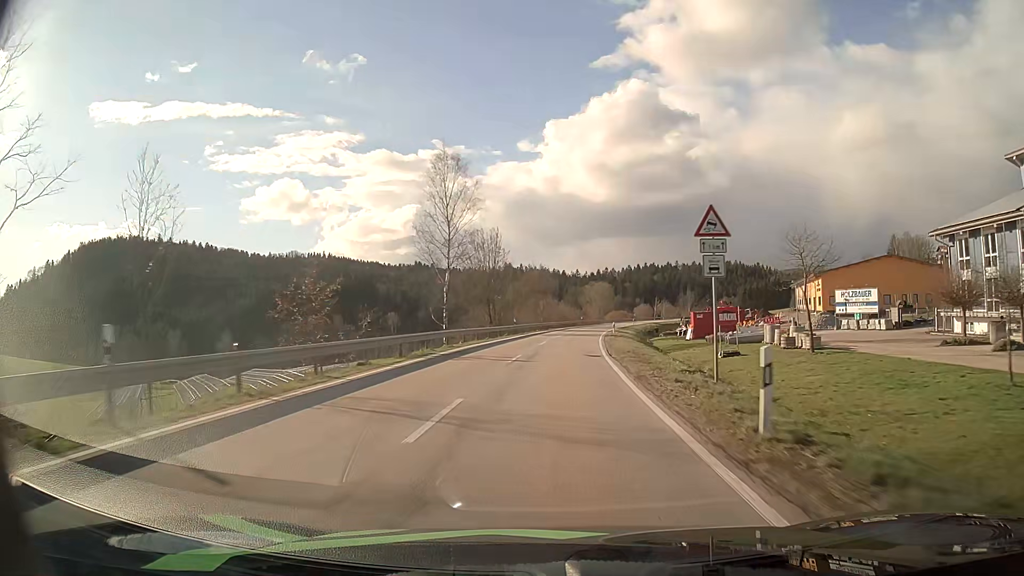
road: secondary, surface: asphalt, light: Day
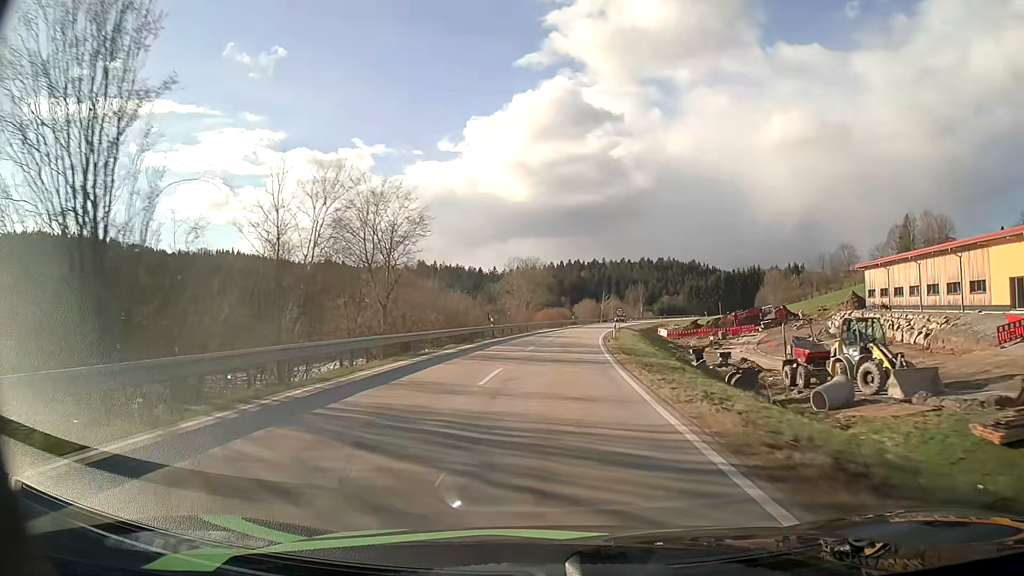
(+3.3, +62.0) m; +7°
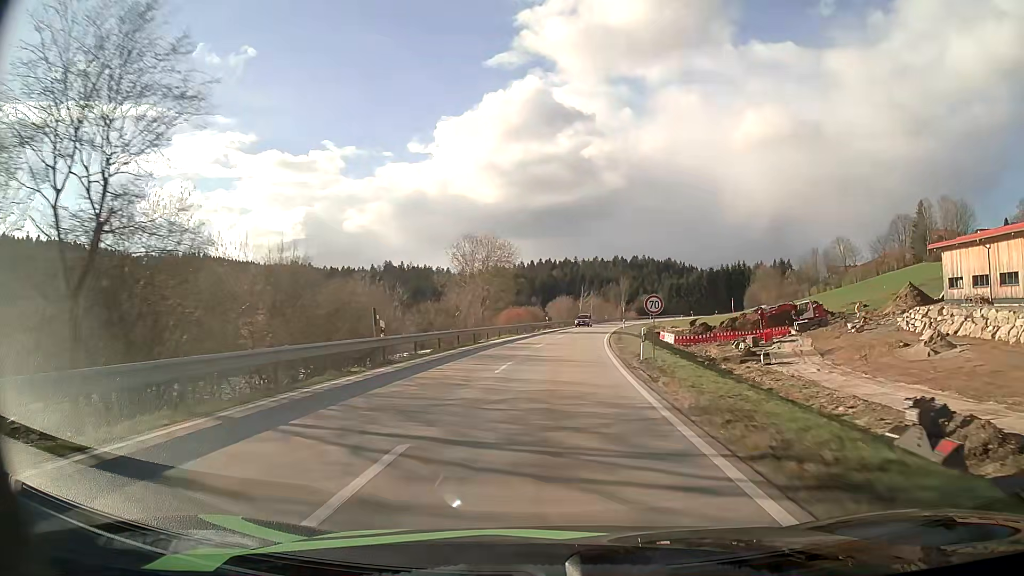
(+0.5, +24.0) m; +2°
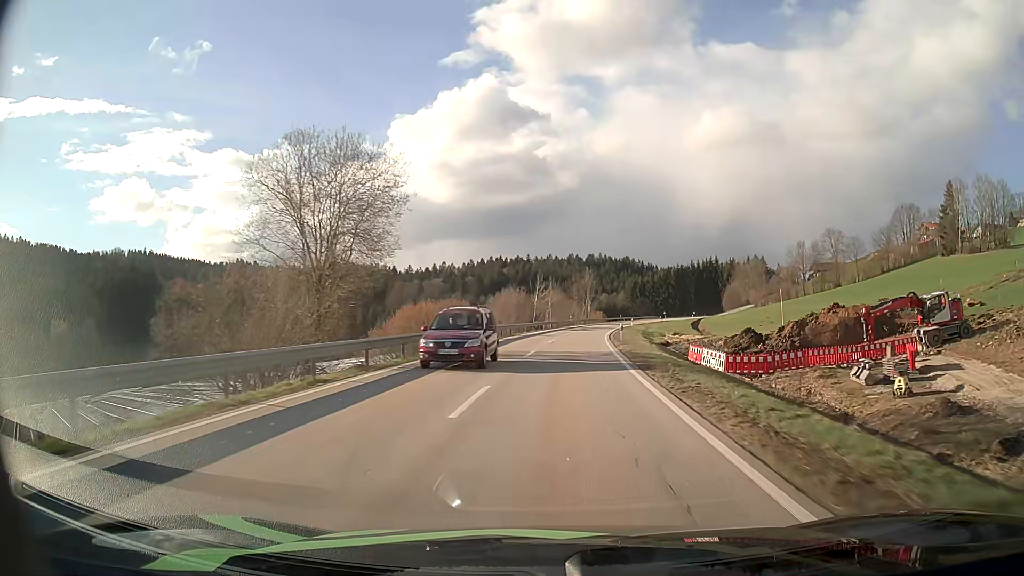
(+1.2, +34.3) m; +4°
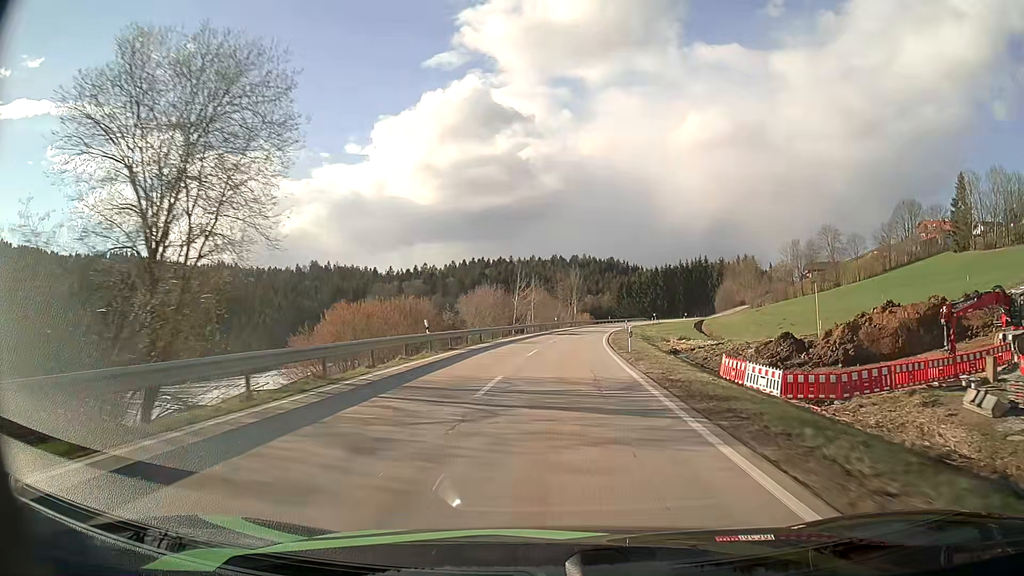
(+0.1, +11.0) m; +1°
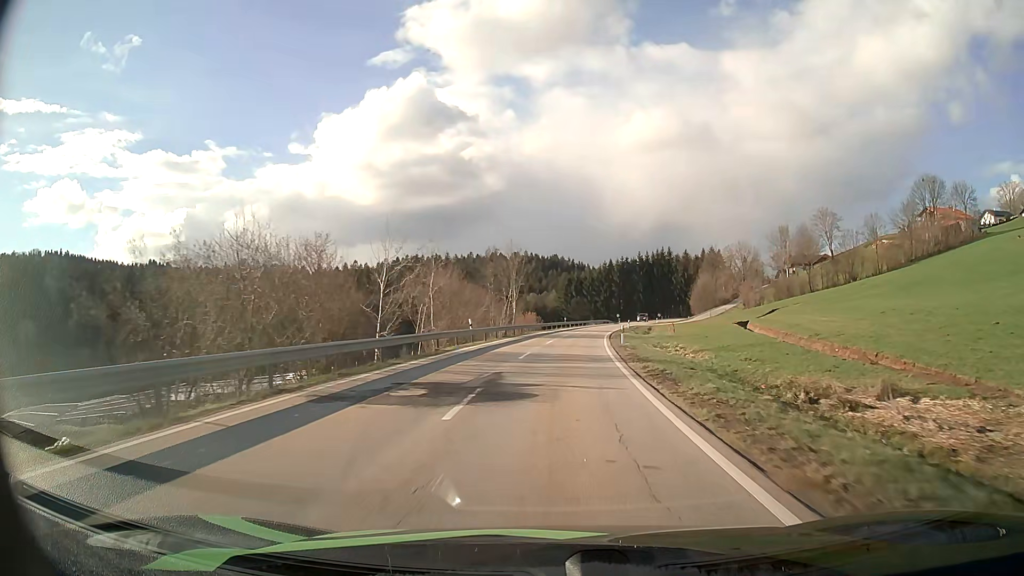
(+1.9, +42.5) m; +5°
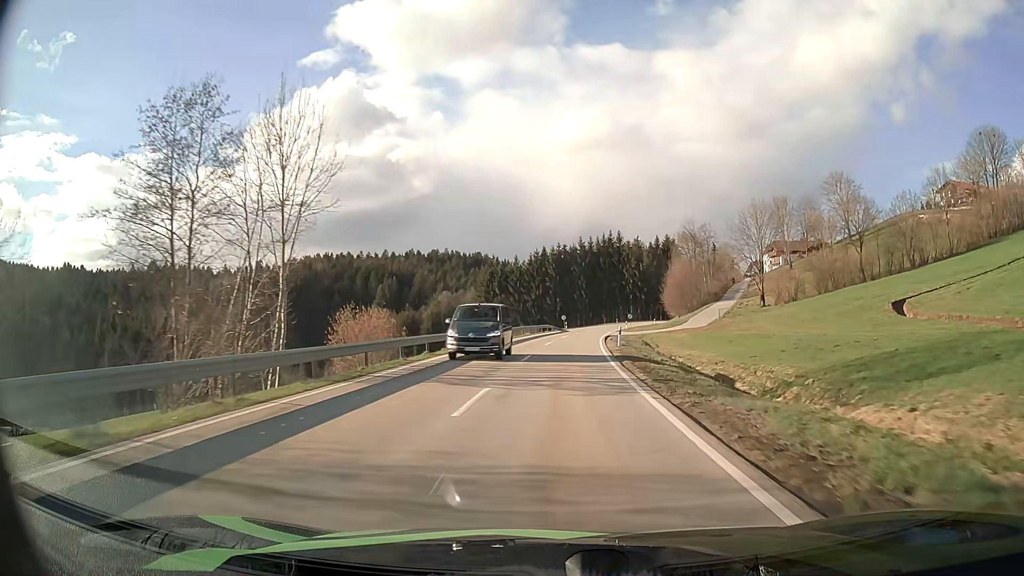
(+2.7, +53.2) m; +6°
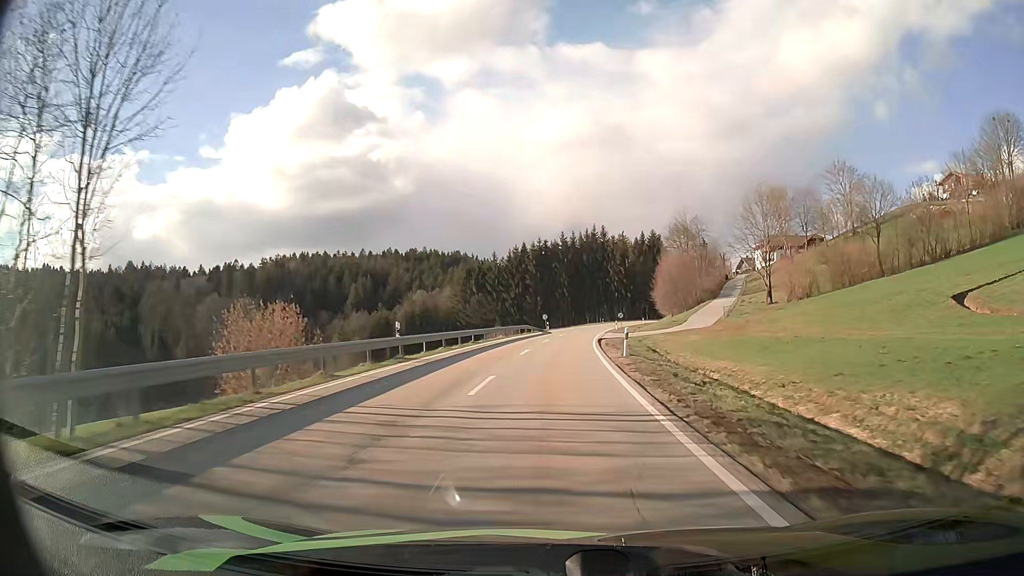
(+0.2, +10.8) m; +1°
(0, +10) (0, +20) (+1, +30) (+1, +40) (+2, +50) (+3, +60) (+4, +70) (+5, +80) (+7, +90) (+9, +99) m
